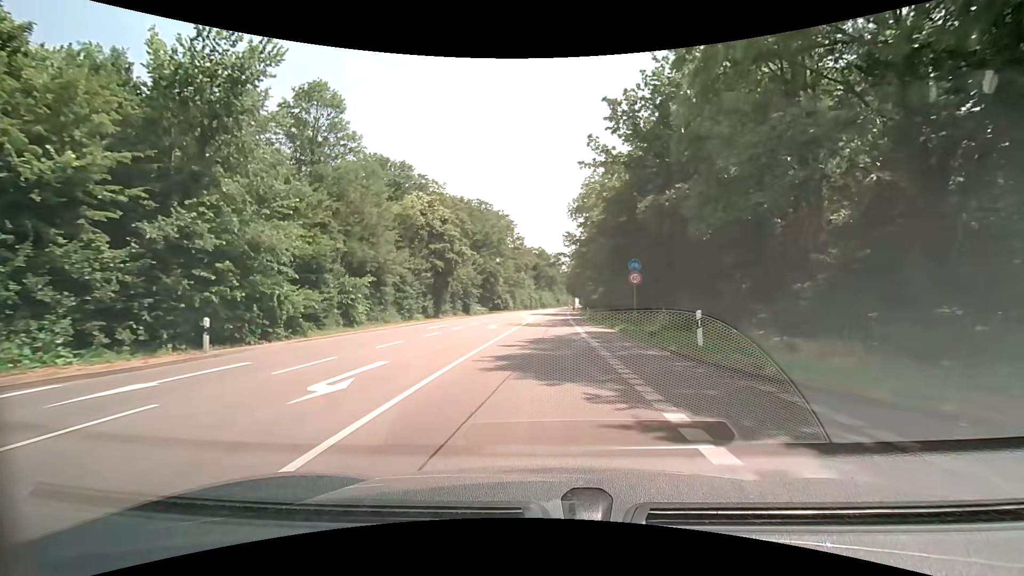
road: secondary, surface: asphalt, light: Day
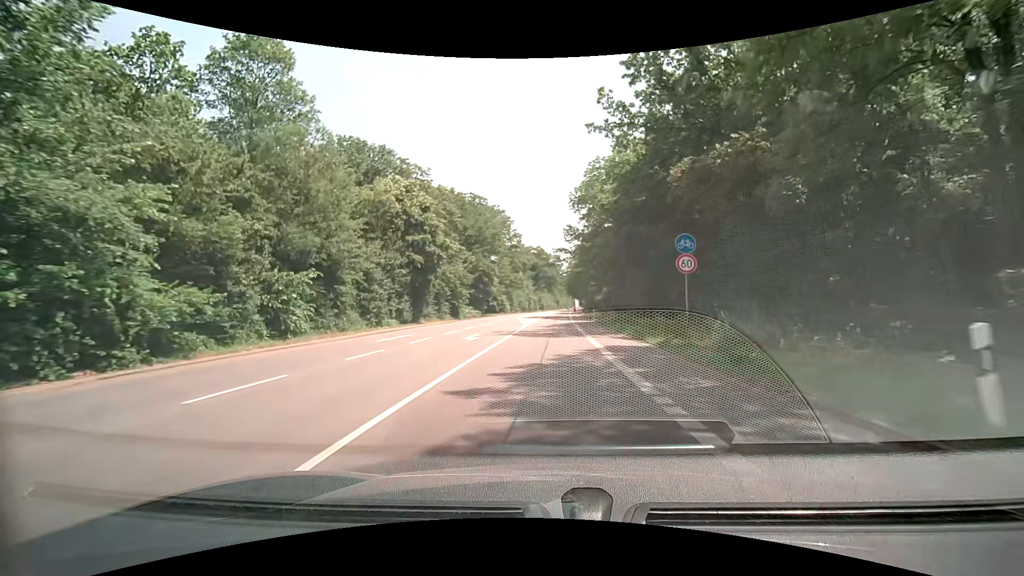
(0.0, +8.6) m; 0°
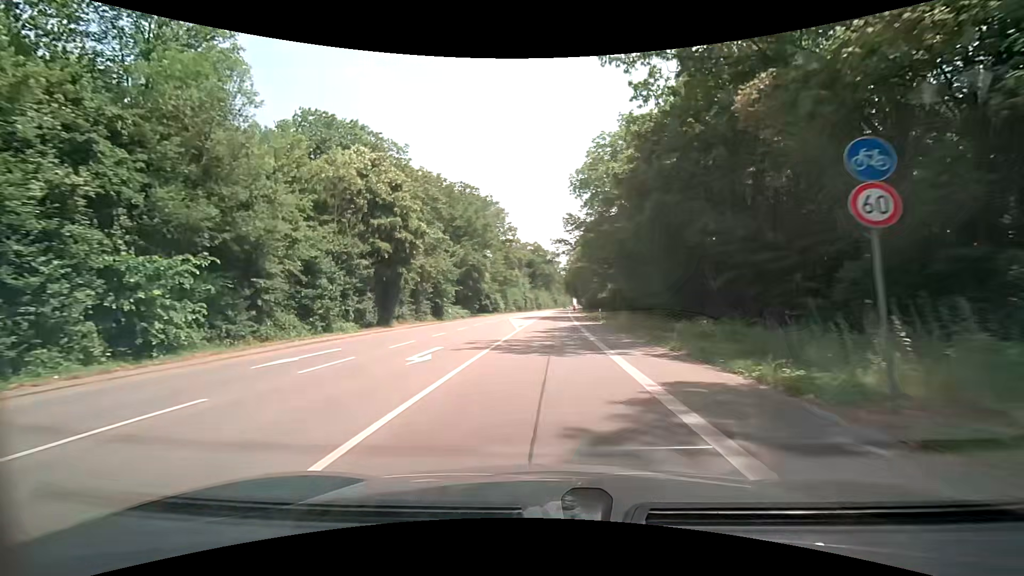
(0.0, +8.6) m; 0°
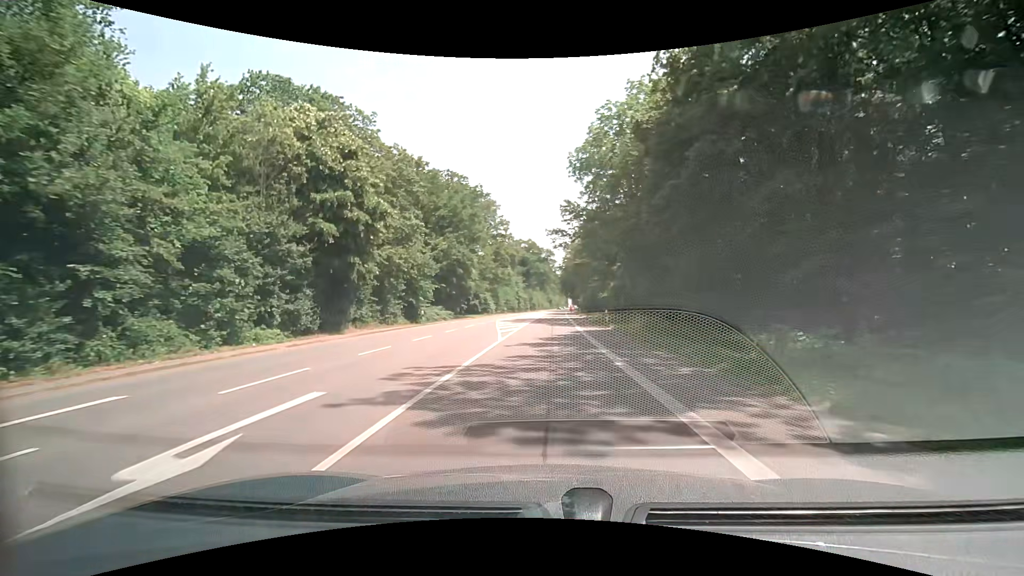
(+0.1, +8.5) m; +1°
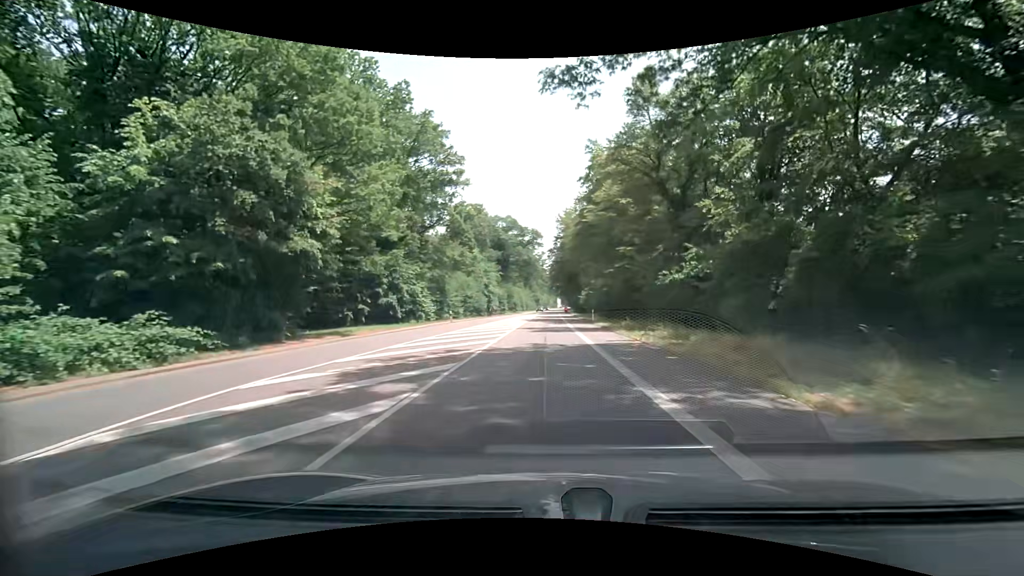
(+0.7, +42.4) m; +1°
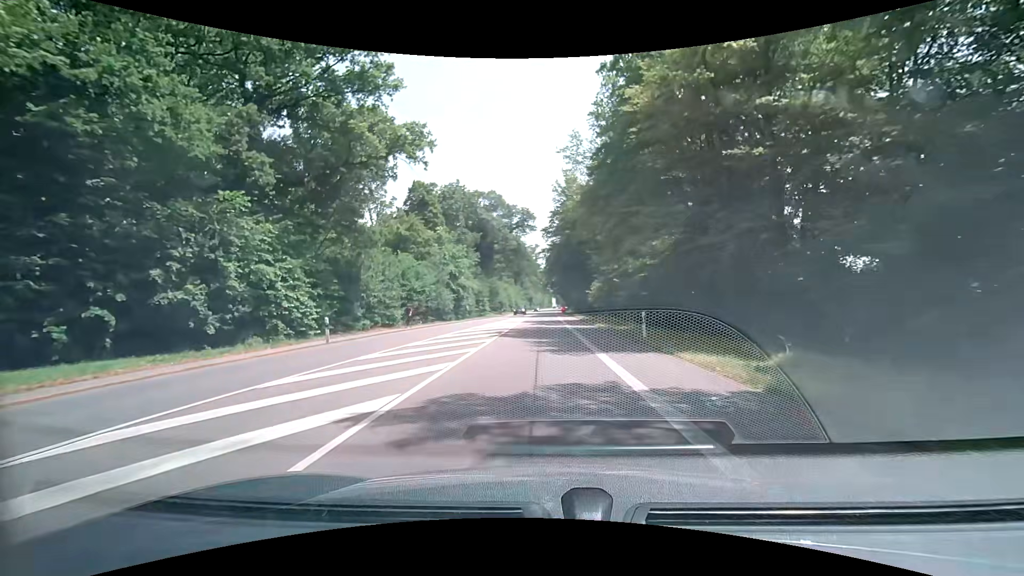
(+0.2, +25.2) m; +1°
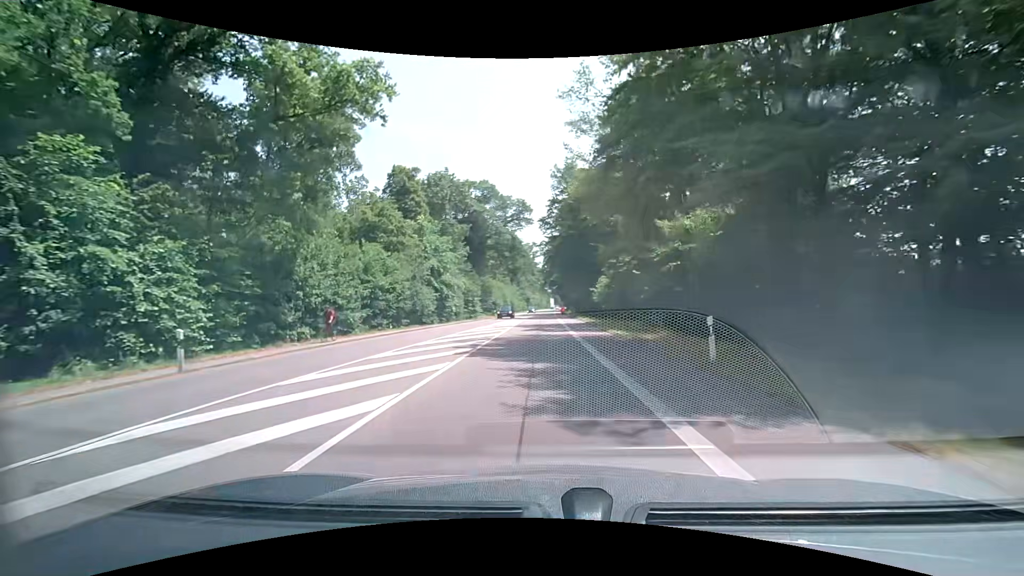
(0.0, +8.3) m; 0°
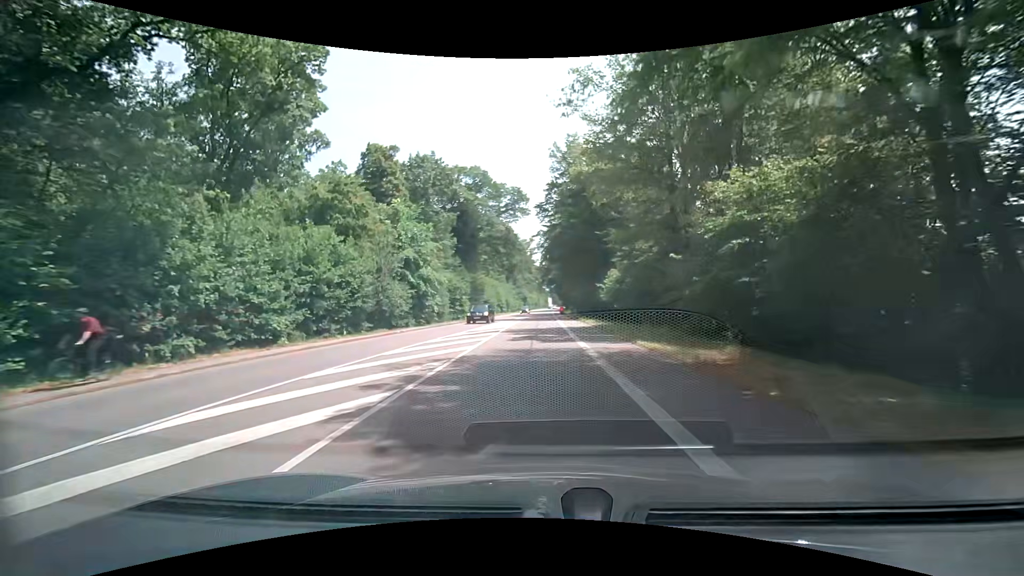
(0.0, +8.2) m; 0°
(0, +10) (0, +20) (0, +30) (0, +40) (0, +50) (0, +60) (0, +70) (0, +80) (0, +90) (+1, +100) m
